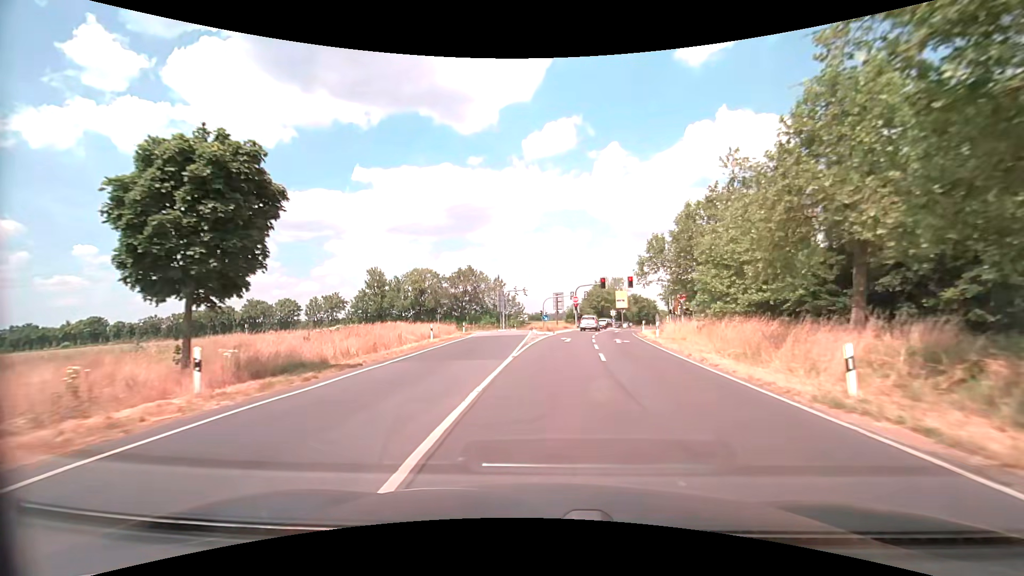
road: secondary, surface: asphalt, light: Day
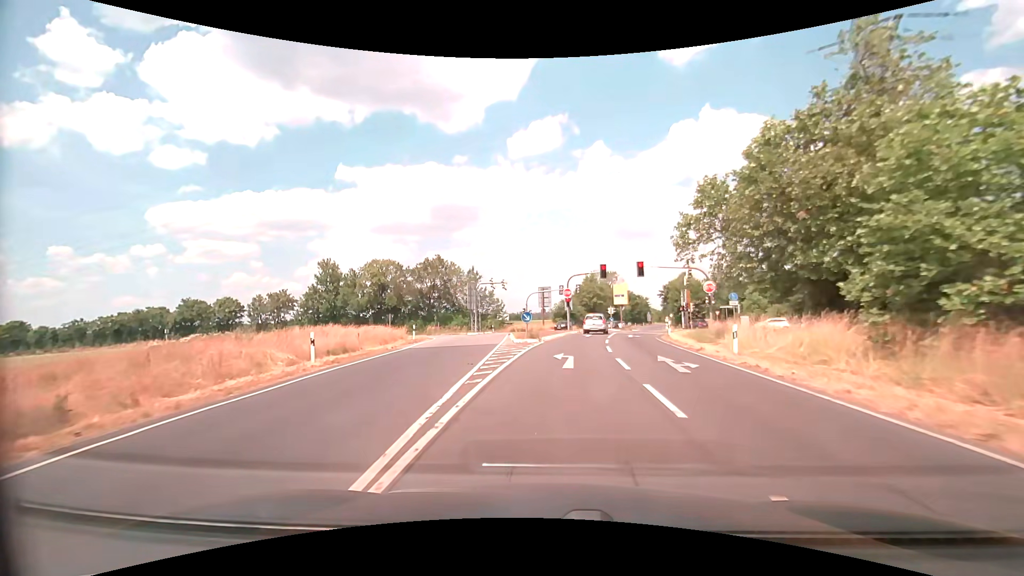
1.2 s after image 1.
(+0.3, +15.1) m; +2°
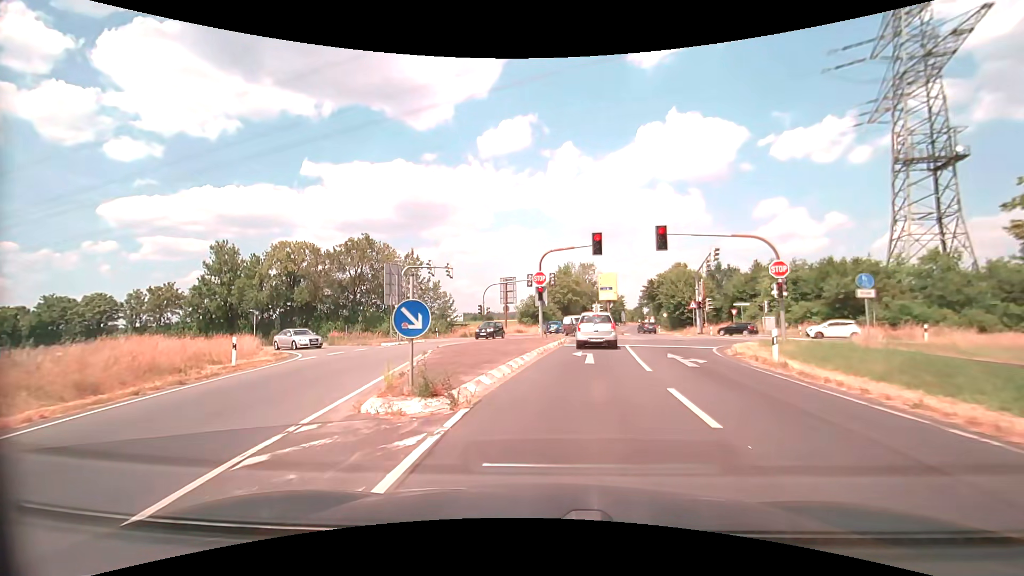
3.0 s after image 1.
(+0.6, +18.6) m; +4°
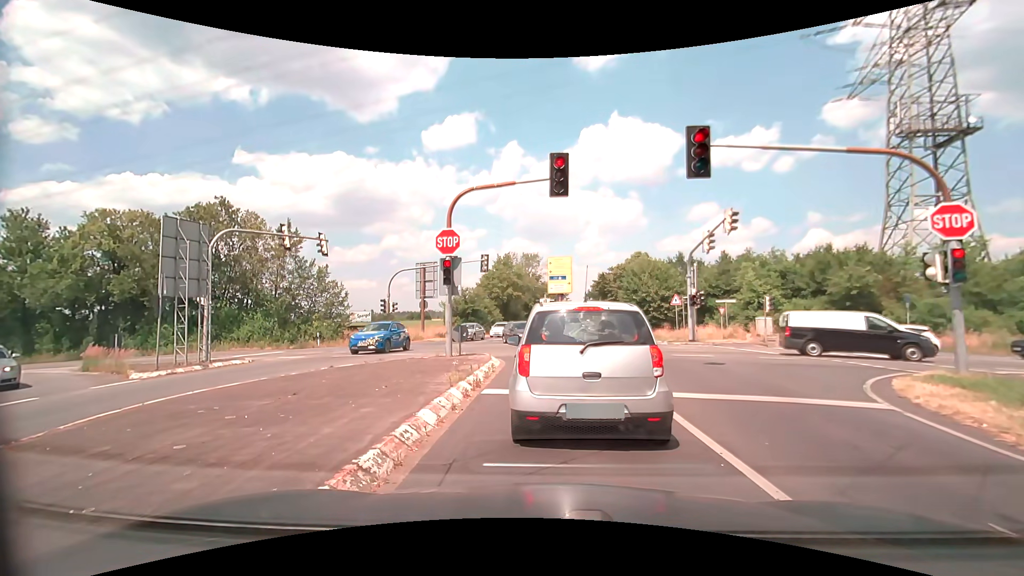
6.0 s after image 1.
(+0.7, +14.2) m; +6°
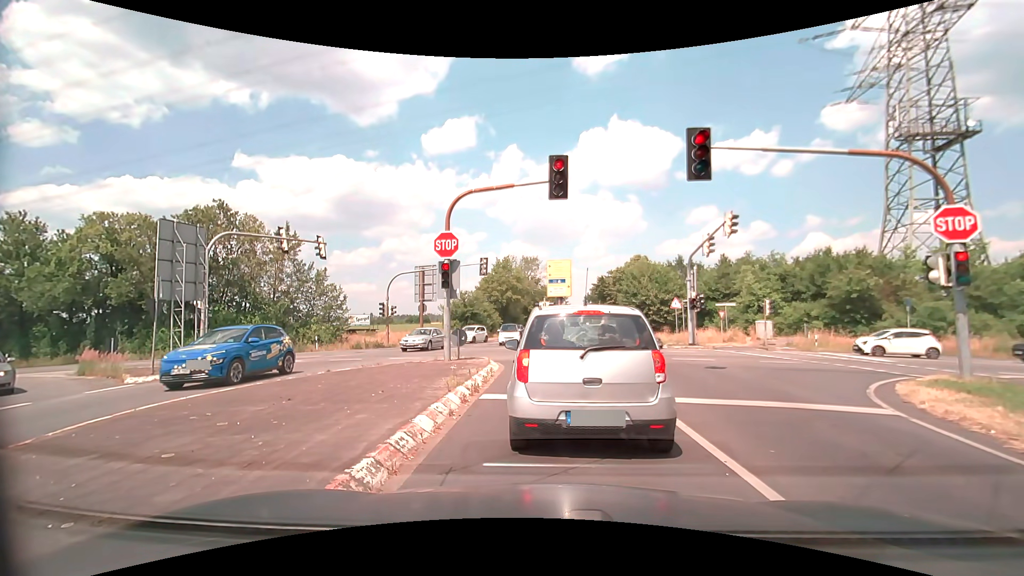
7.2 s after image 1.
(0.0, +0.2) m; 0°
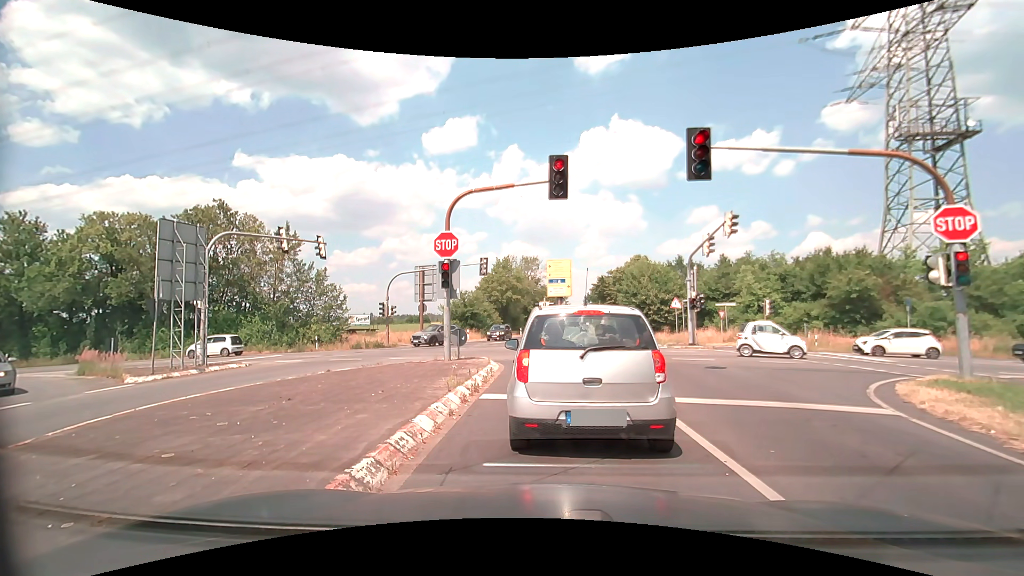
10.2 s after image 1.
(0.0, +0.1) m; 0°
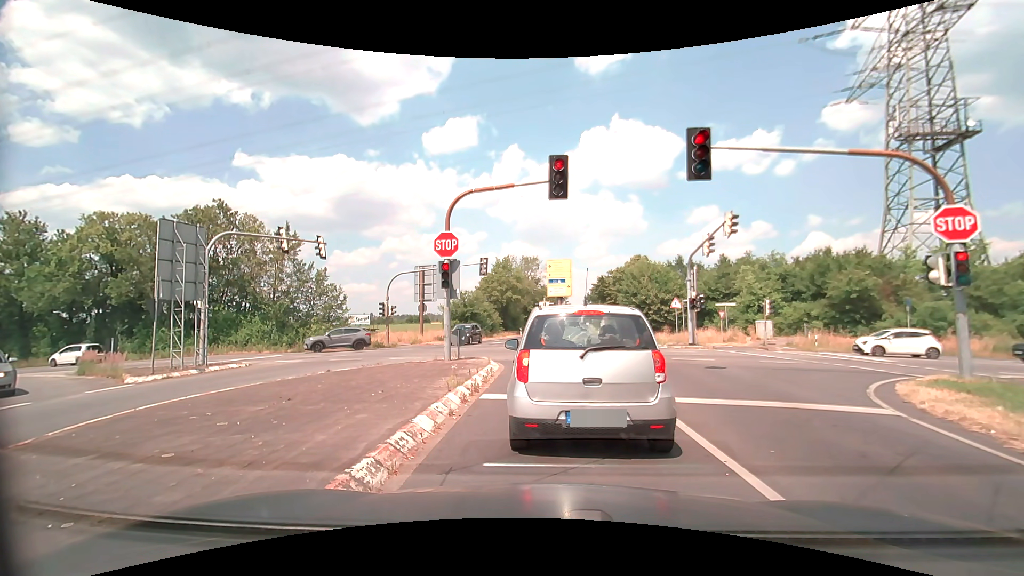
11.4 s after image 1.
(0.0, 0.0) m; 0°
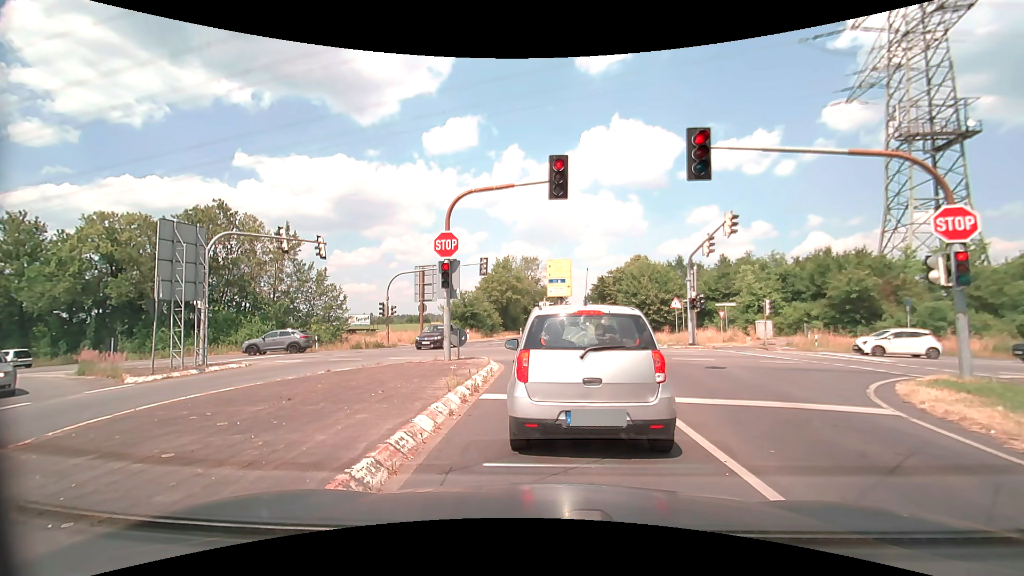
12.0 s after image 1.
(0.0, 0.0) m; 0°
(0, +10) (0, +20) (-6, +28) (-14, +34) (-24, +36) (-33, +37) (-43, +39) (-53, +40) (-63, +41) (-73, +43) m
